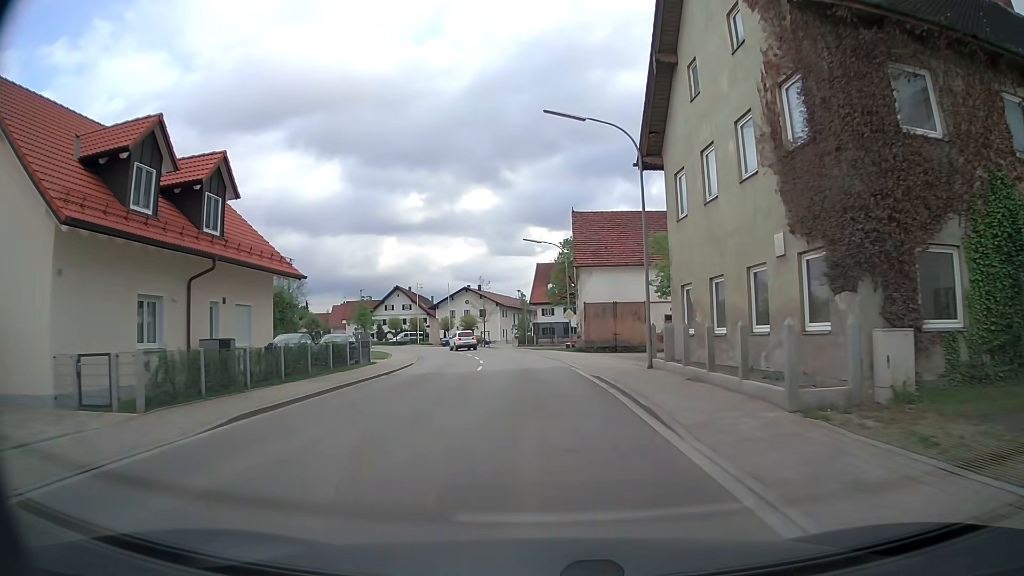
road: secondary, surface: asphalt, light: Day
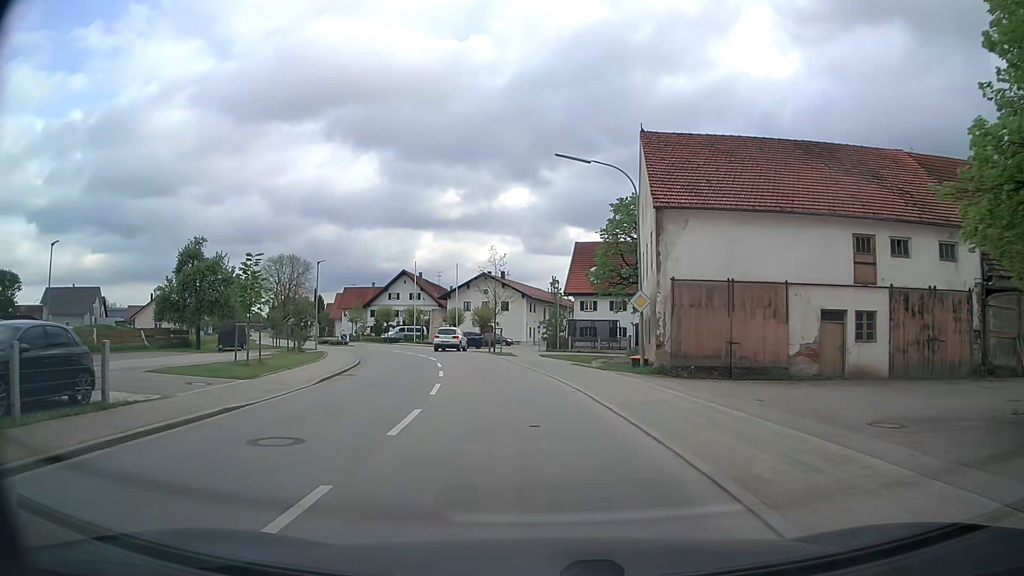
(-0.5, +22.2) m; -3°
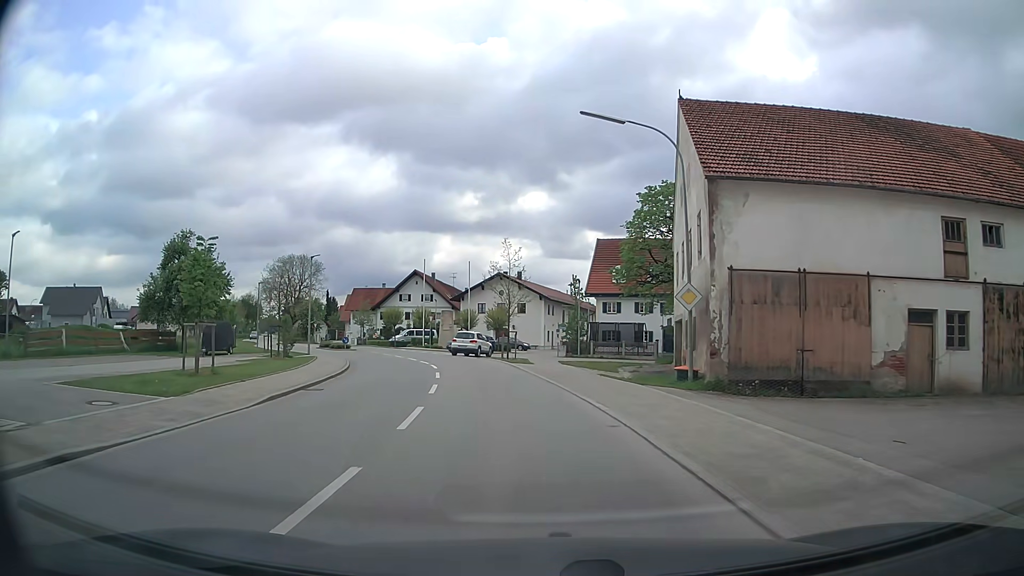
(0.0, +5.2) m; -1°
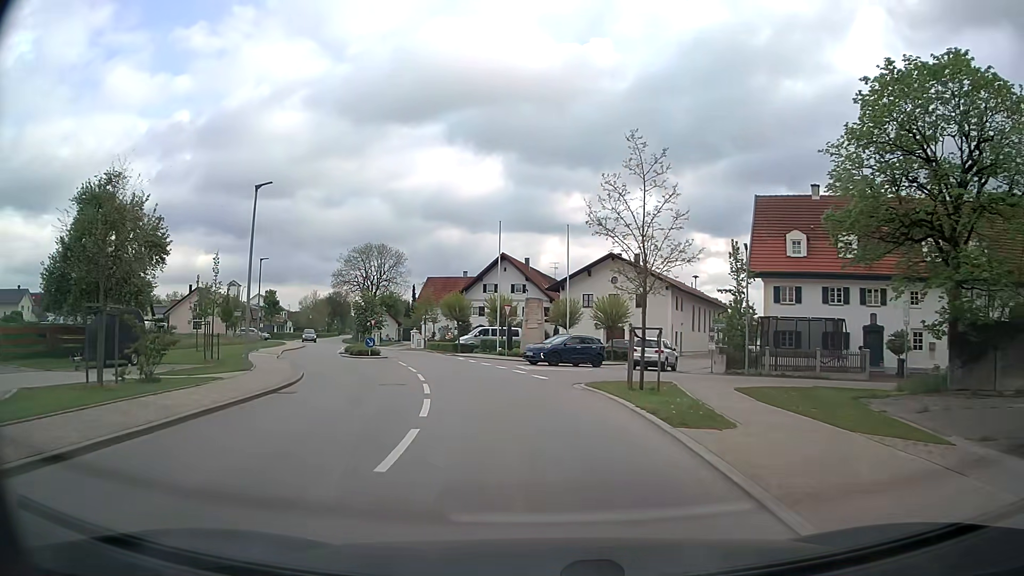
(-1.5, +21.6) m; -9°
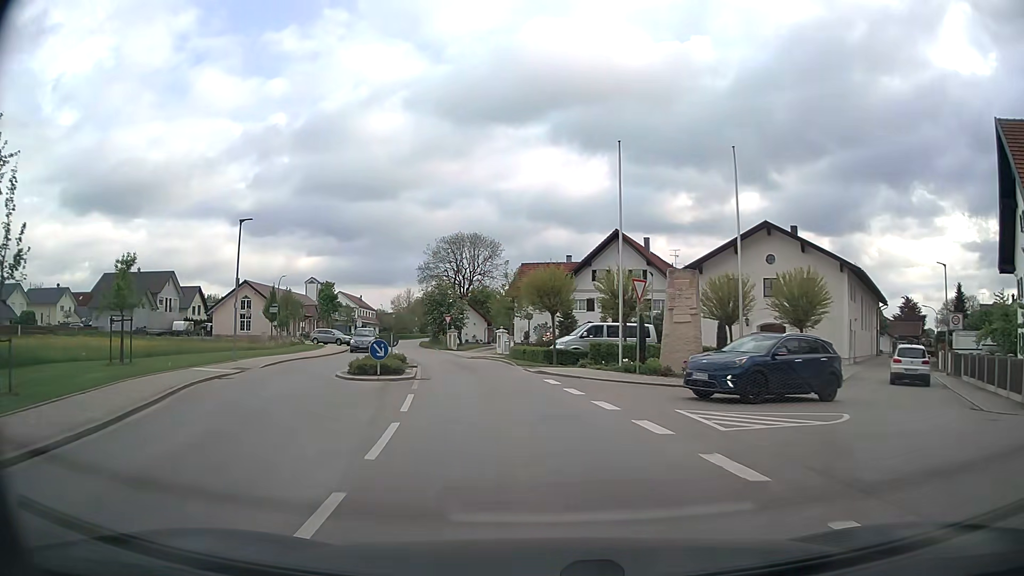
(-1.3, +17.8) m; -9°
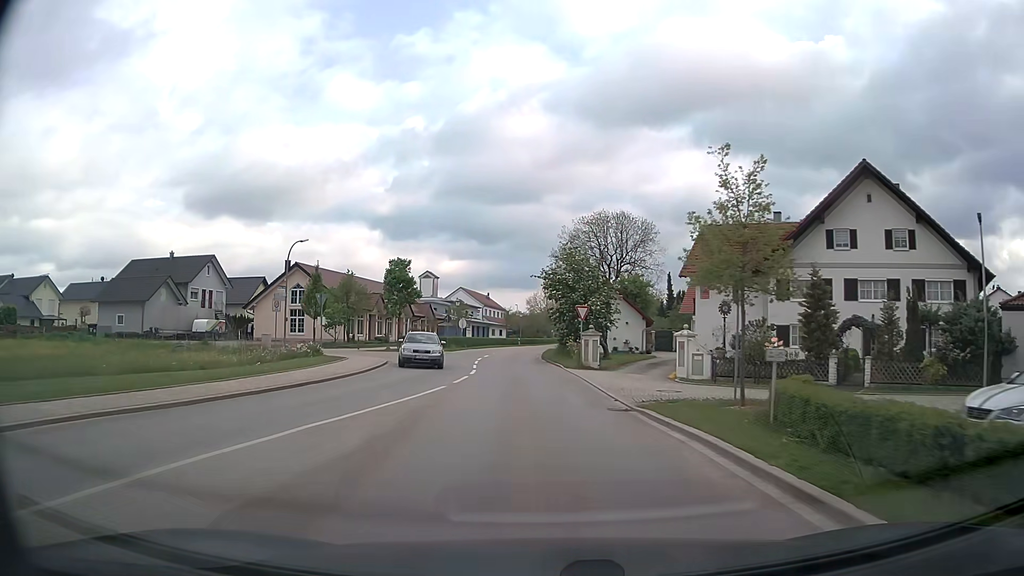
(-2.9, +26.4) m; -13°
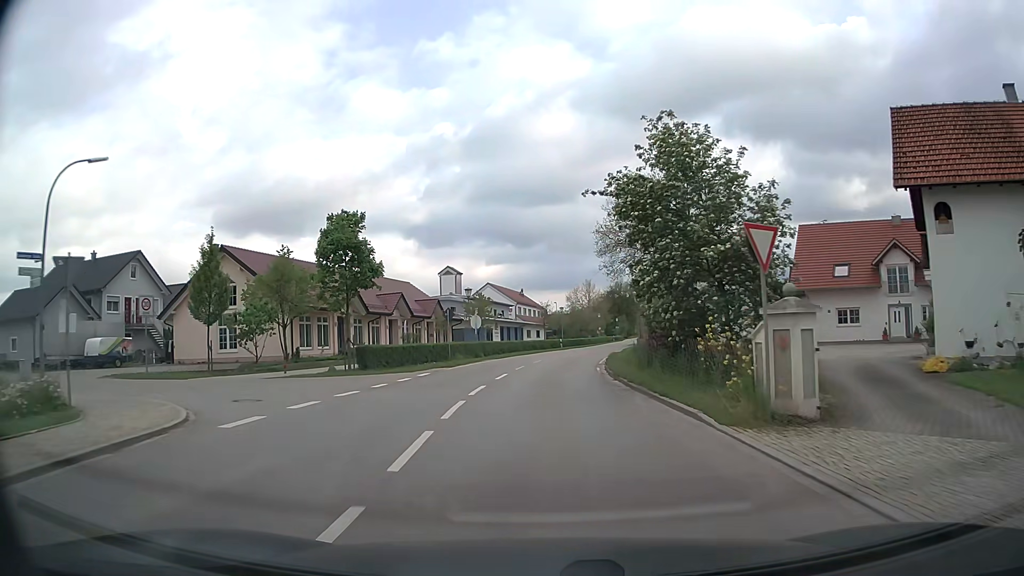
(-0.8, +22.0) m; -4°
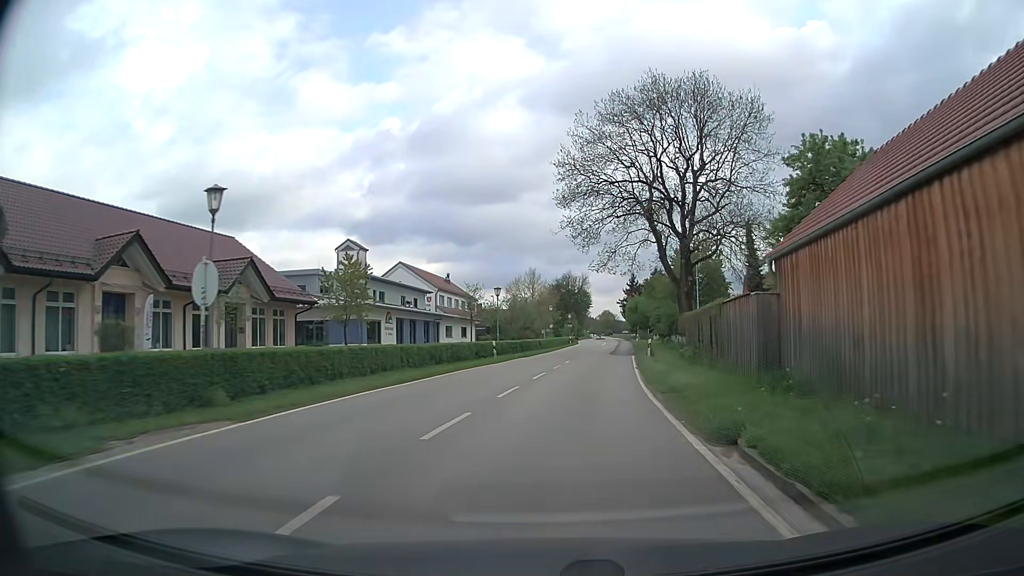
(+0.8, +31.8) m; +5°
(0, +10) (+1, +20) (+2, +30) (+3, +40) (+5, +50) (+6, +60) (+7, +70) (+9, +79) (+10, +89) (+11, +99) m
